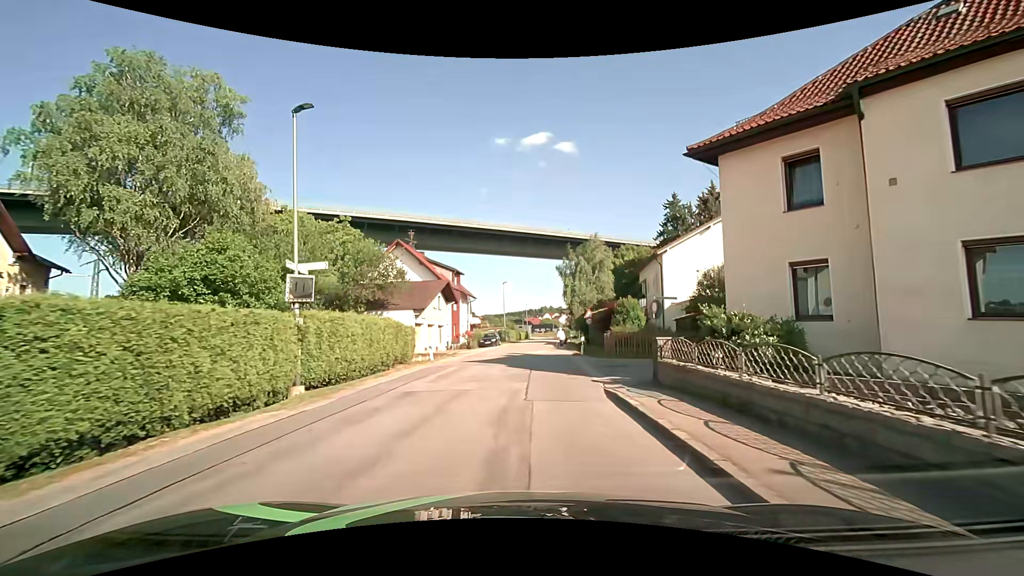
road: unclassified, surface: asphalt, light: Day
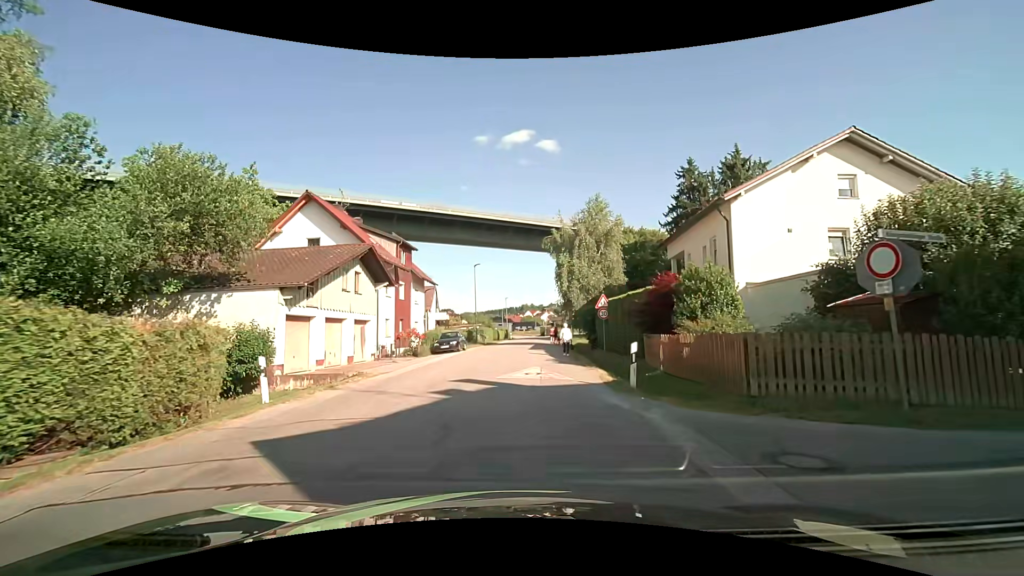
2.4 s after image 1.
(+0.5, +16.3) m; +3°
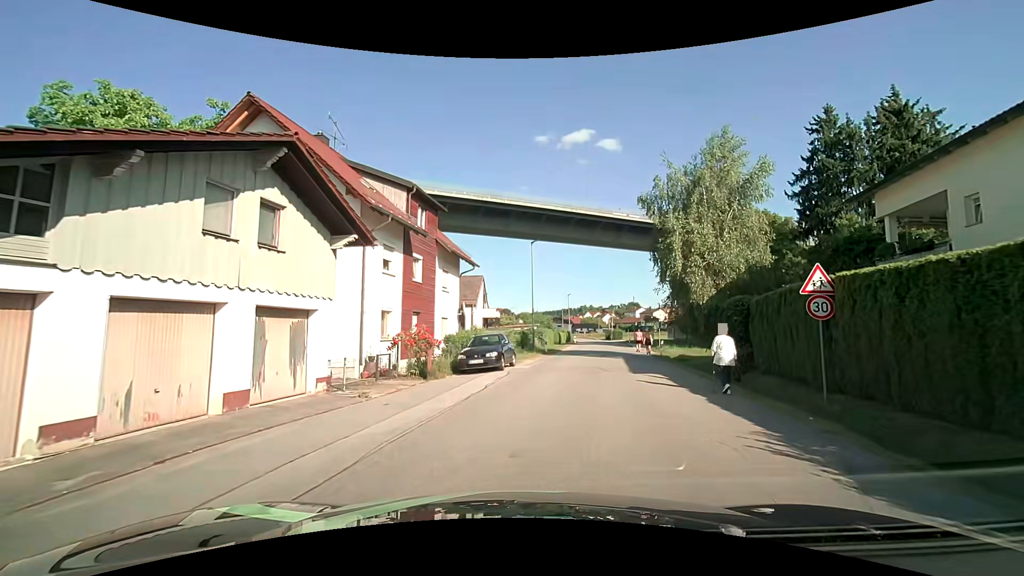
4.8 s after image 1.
(-1.1, +14.3) m; -8°
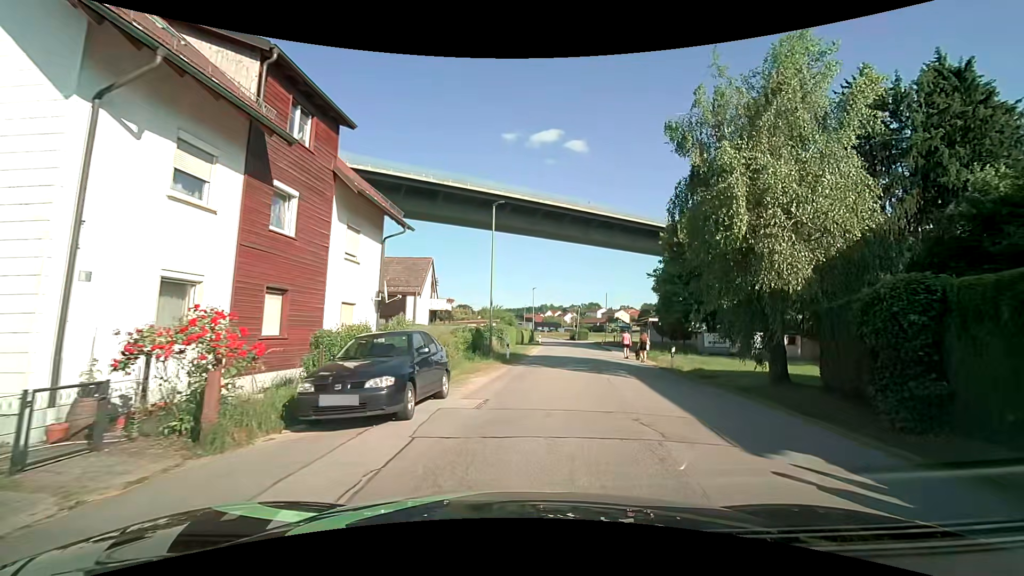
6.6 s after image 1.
(+0.5, +10.6) m; +6°
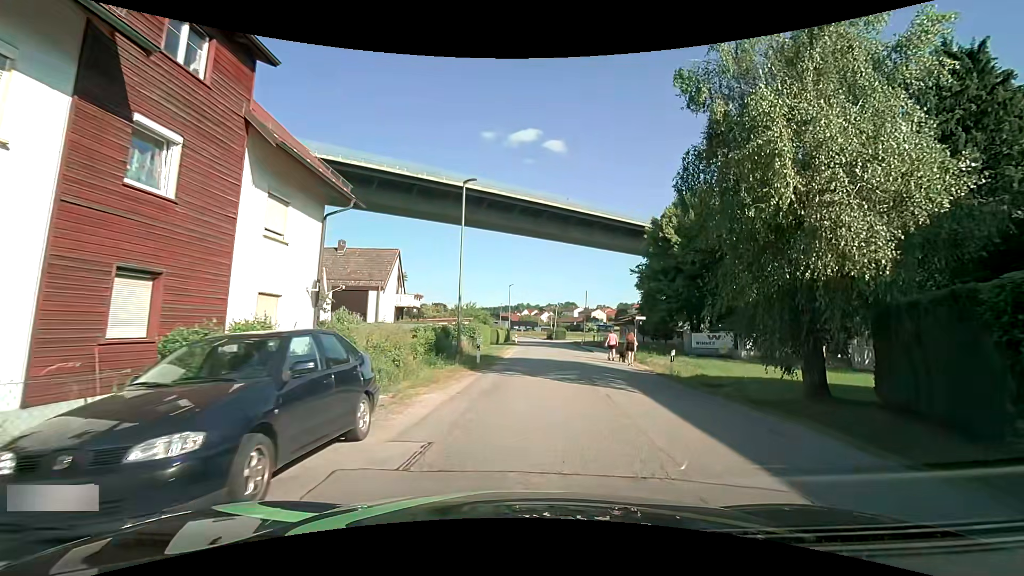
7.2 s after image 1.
(+0.1, +3.8) m; +2°
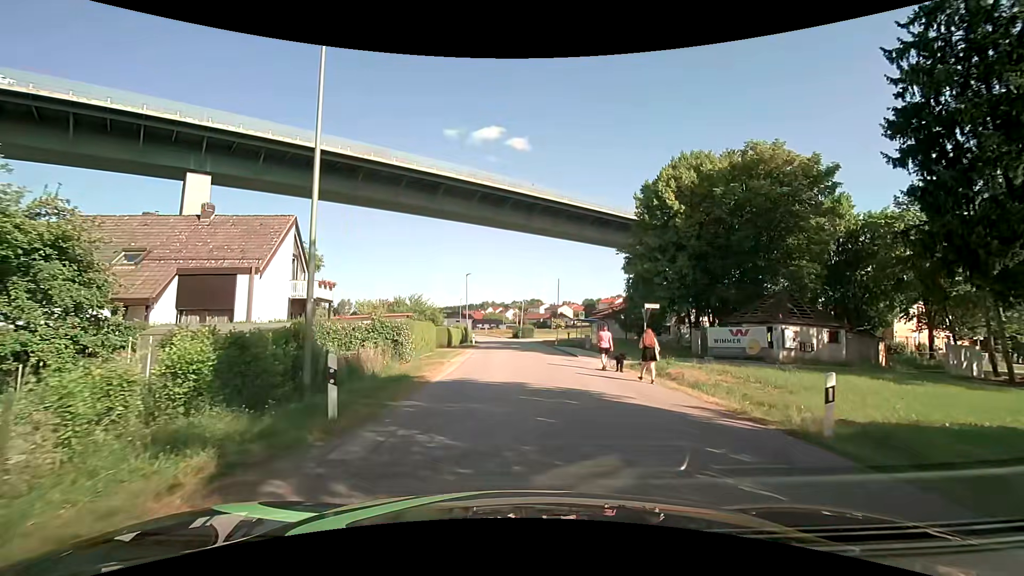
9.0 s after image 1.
(+0.7, +12.3) m; +5°
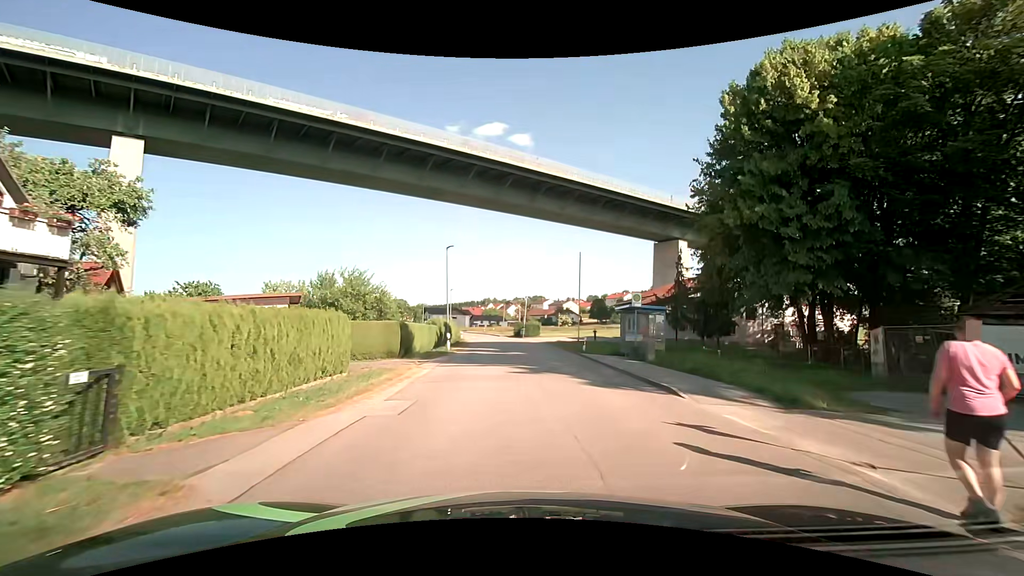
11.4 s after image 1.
(-0.1, +18.5) m; -1°
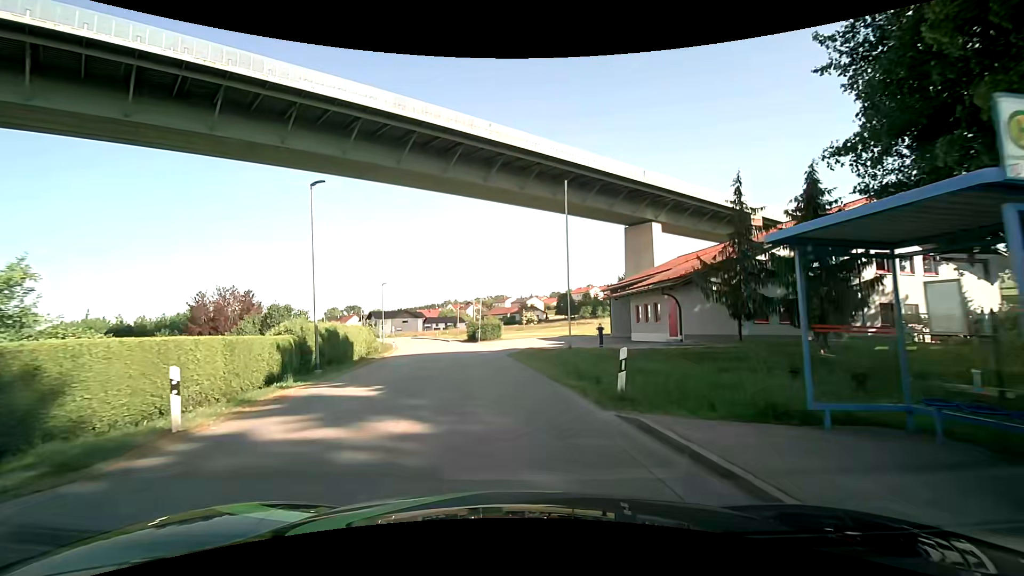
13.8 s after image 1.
(+1.2, +19.5) m; +5°
(0, +10) (-2, +20) (-3, +30) (-5, +40) (-6, +50) (-9, +59) (-11, +69) (-14, +78) (-18, +88) (-21, +97) m
